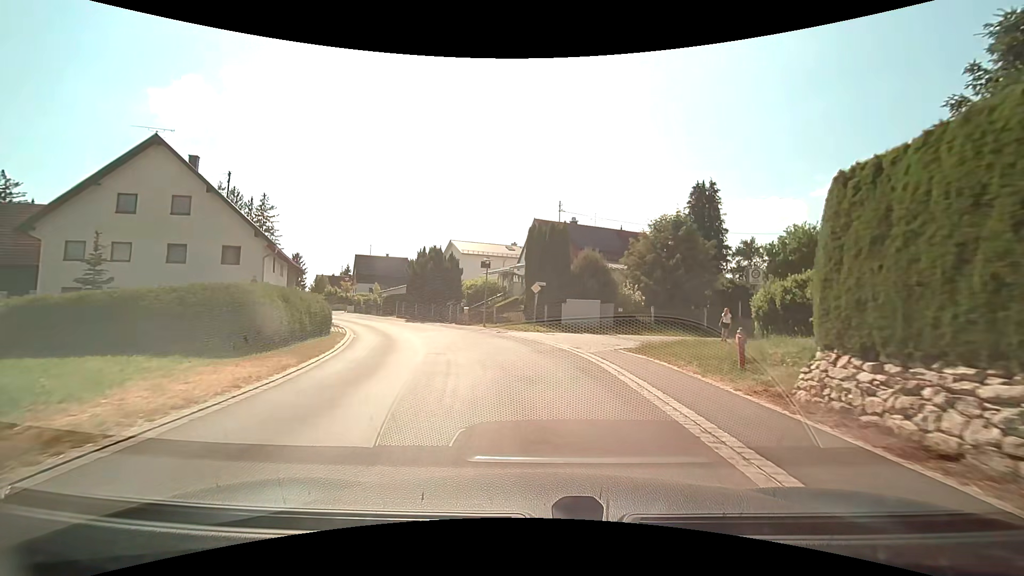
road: tertiary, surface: asphalt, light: Day
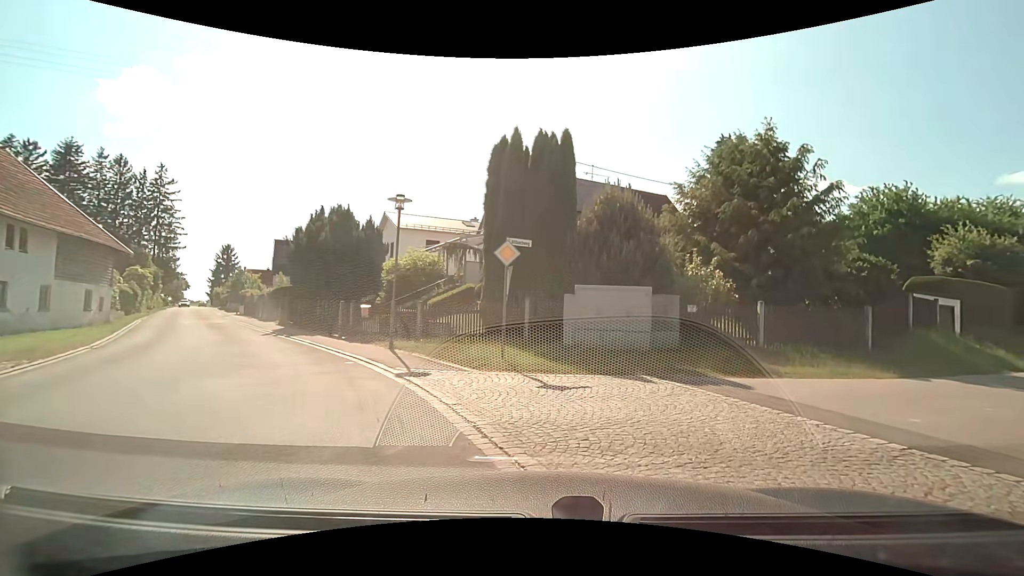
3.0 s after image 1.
(-0.2, +16.4) m; +4°
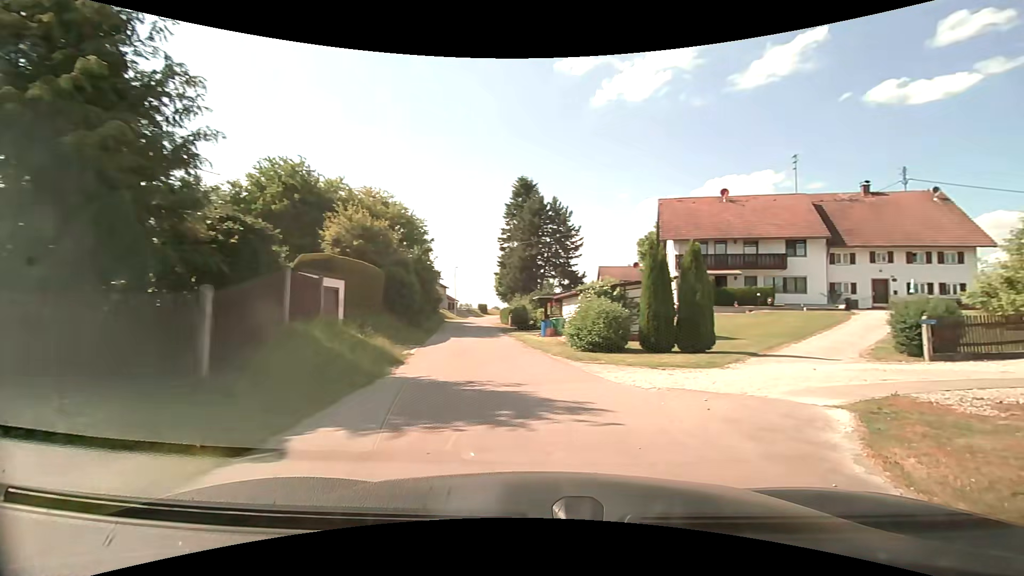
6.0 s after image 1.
(+4.2, +8.7) m; +59°
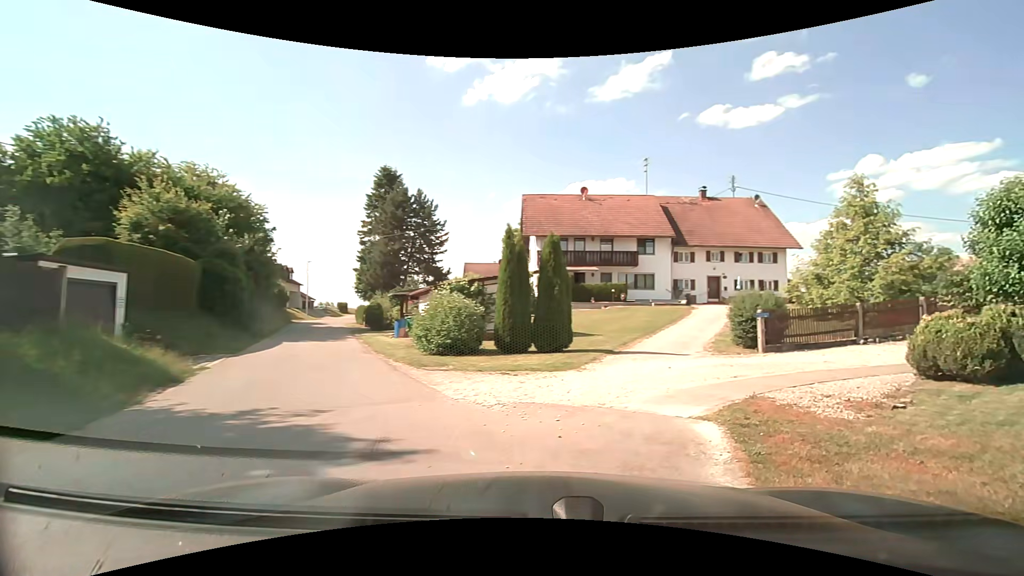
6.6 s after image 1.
(+0.3, +2.2) m; +14°
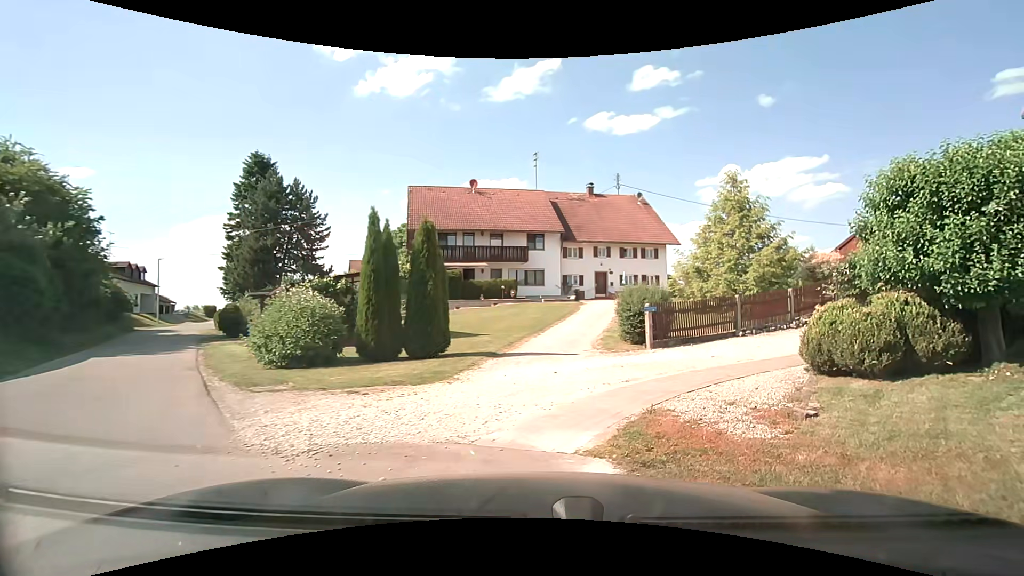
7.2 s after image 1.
(+0.3, +2.1) m; +13°
